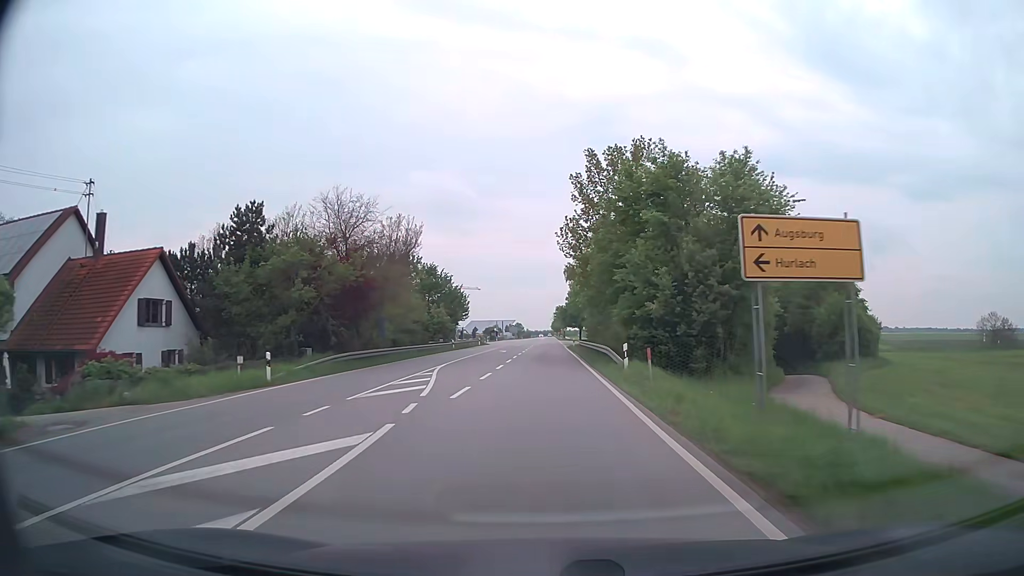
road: secondary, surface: asphalt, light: Day
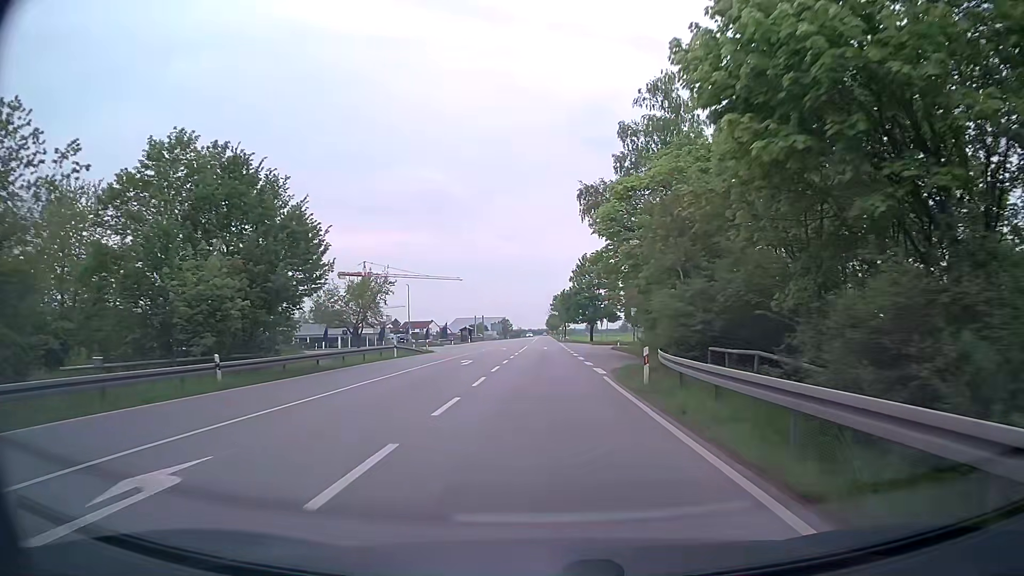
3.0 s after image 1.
(+0.2, +51.1) m; +1°
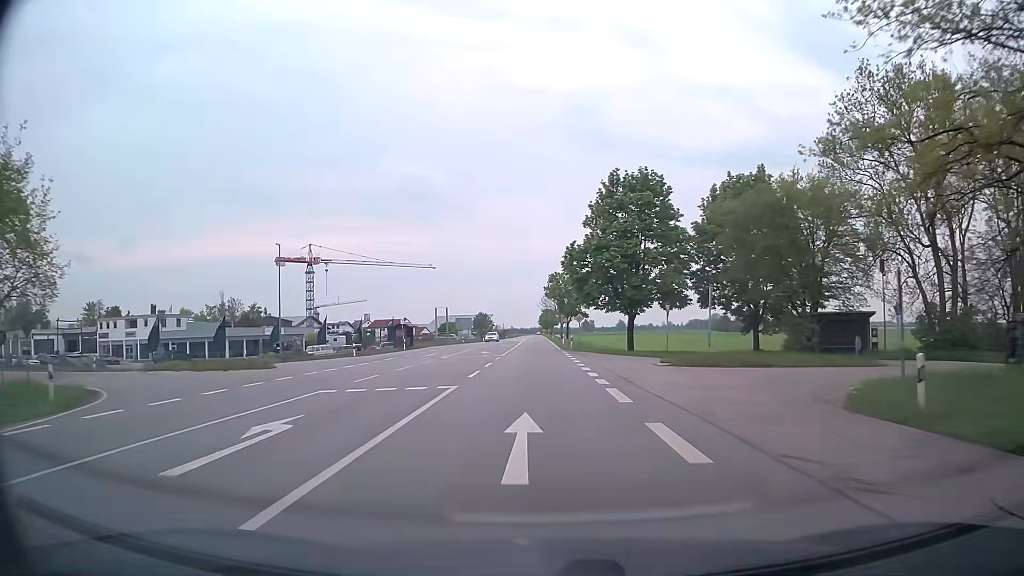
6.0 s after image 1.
(+0.1, +50.8) m; +1°
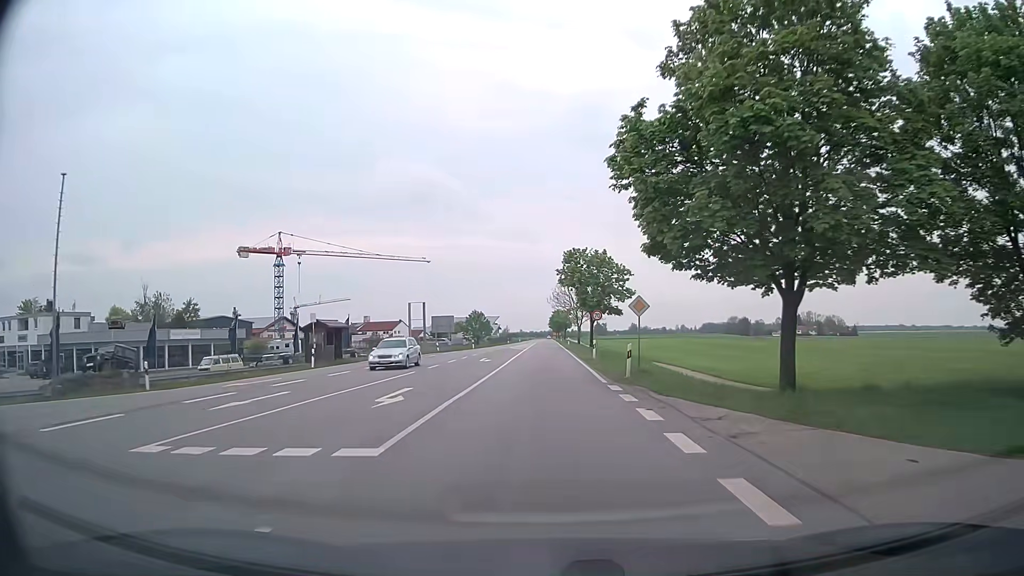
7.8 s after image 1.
(-0.3, +30.4) m; -1°
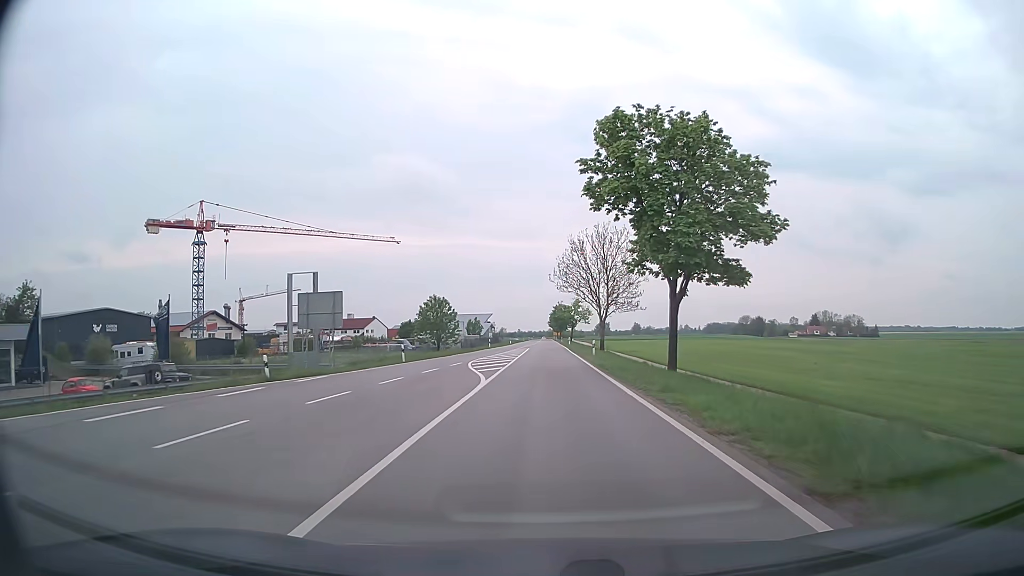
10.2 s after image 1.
(-0.1, +40.7) m; 0°
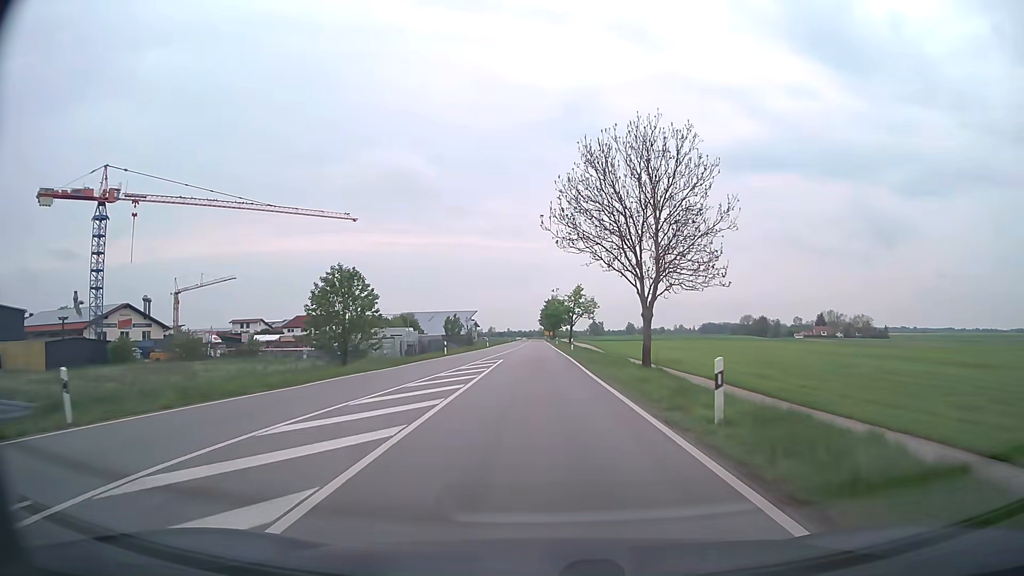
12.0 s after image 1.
(+0.2, +30.3) m; +1°
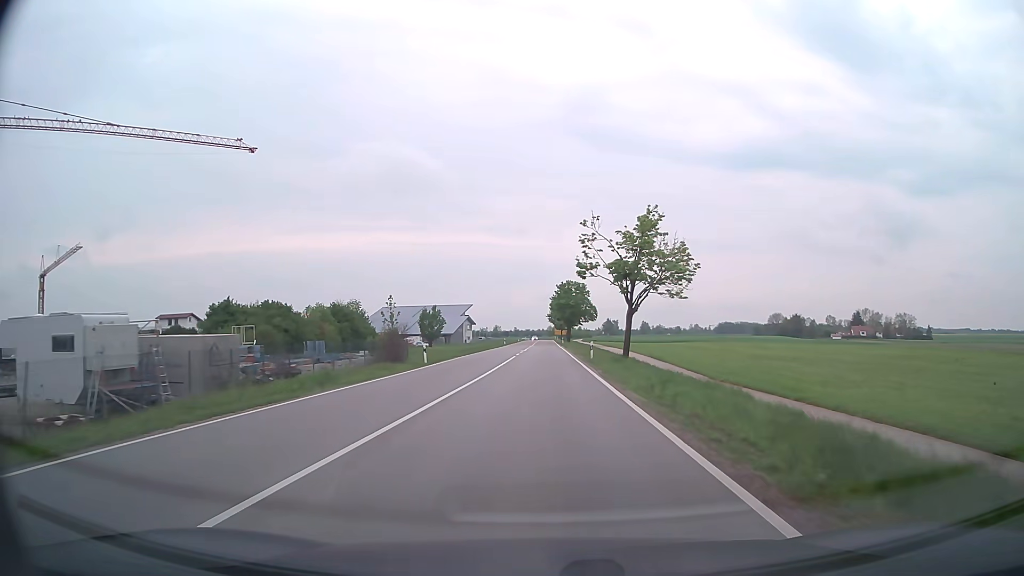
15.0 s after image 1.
(-0.4, +51.0) m; -1°
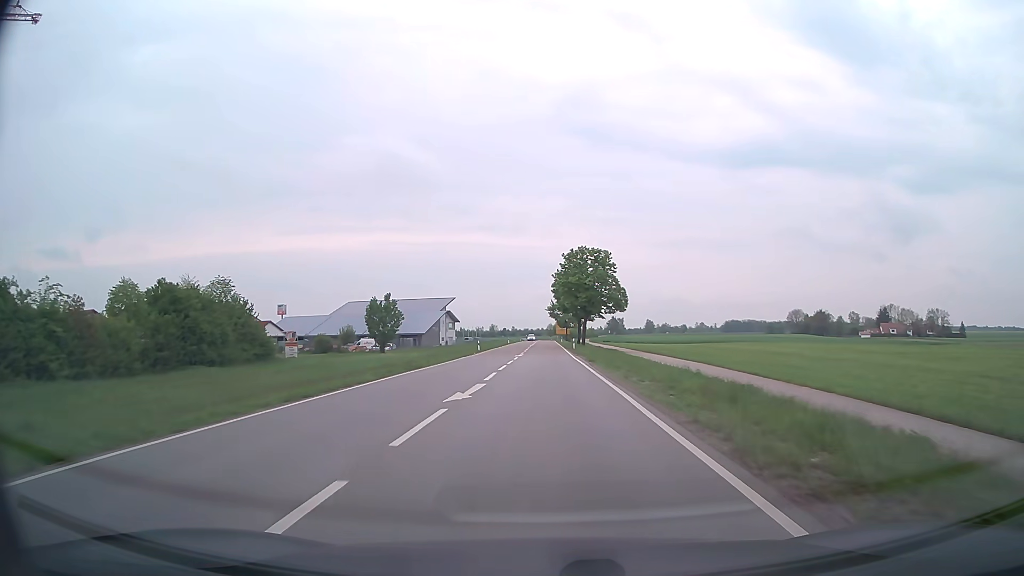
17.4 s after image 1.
(+0.1, +42.2) m; 0°
(0, +10) (0, +20) (0, +30) (0, +40) (0, +50) (0, +60) (0, +70) (+1, +80) (+1, +90) (+1, +100) m
